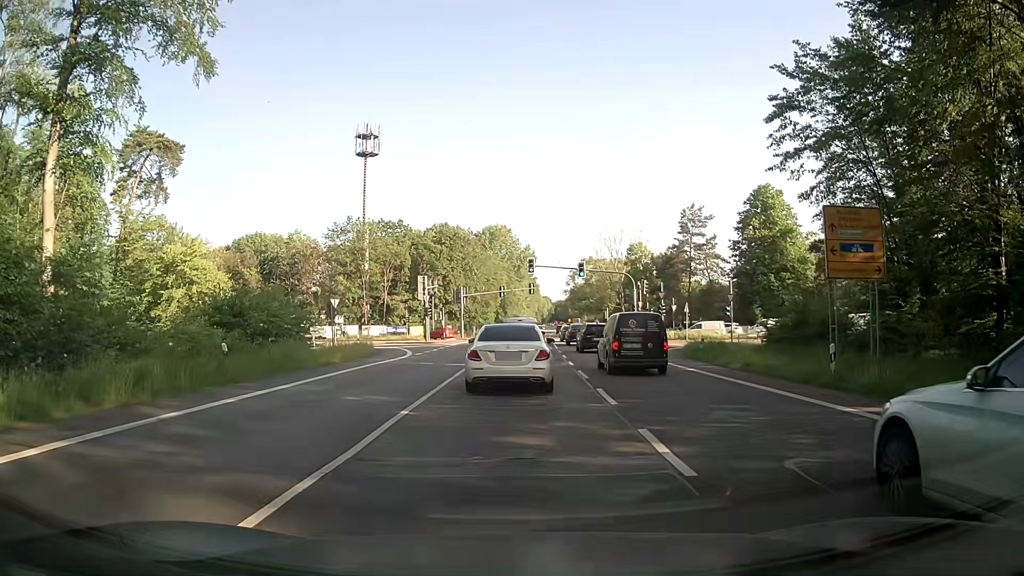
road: primary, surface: asphalt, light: Day
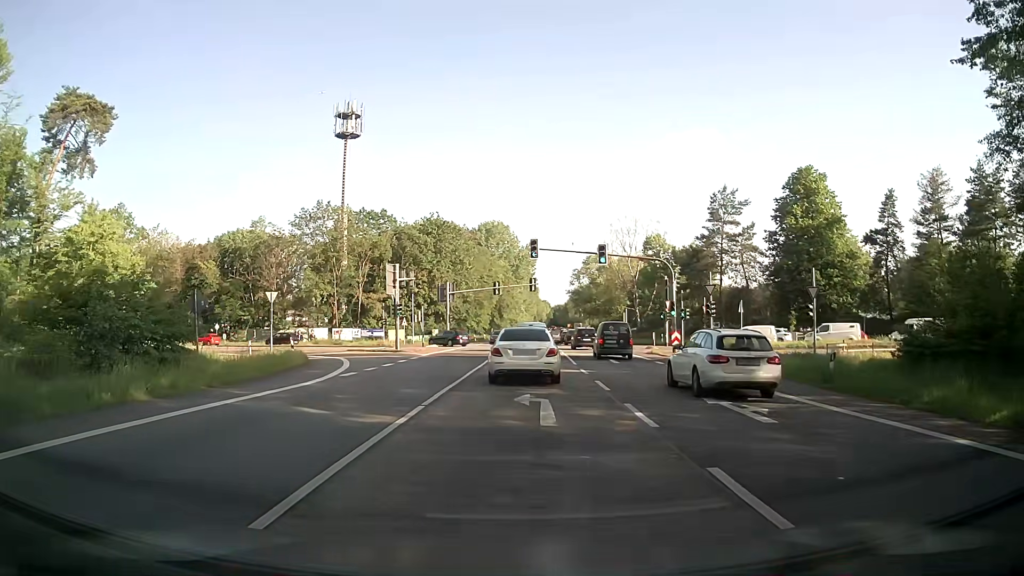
(+0.1, +15.3) m; +1°
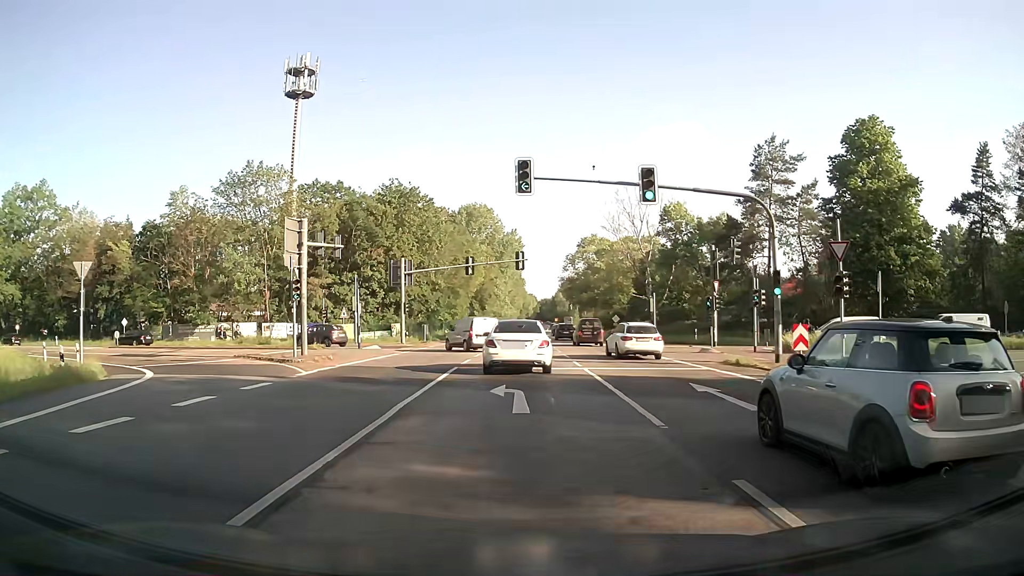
(+0.2, +19.5) m; +1°
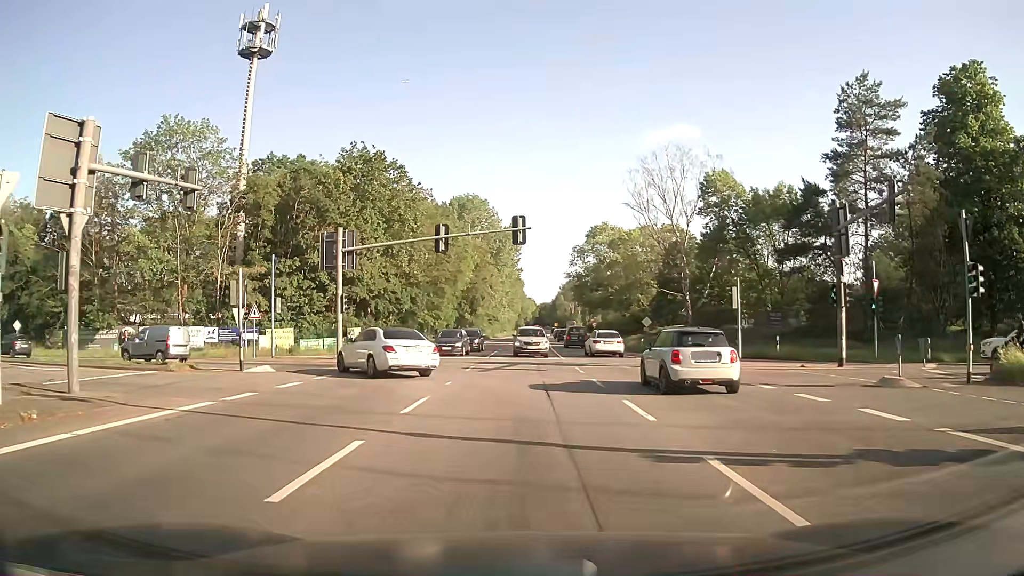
(-0.1, +17.8) m; +1°
(0, +10) (-3, +20) (-10, +27) (-19, +31) (-29, +33) (-38, +36) (-48, +39) (-57, +42) (-67, +45) (-76, +48) m
